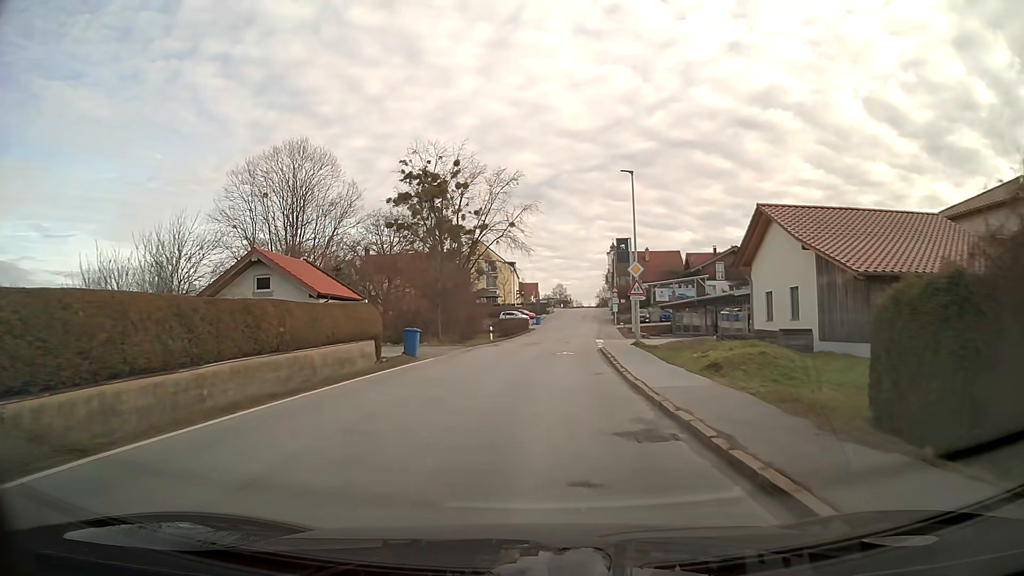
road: secondary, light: Day
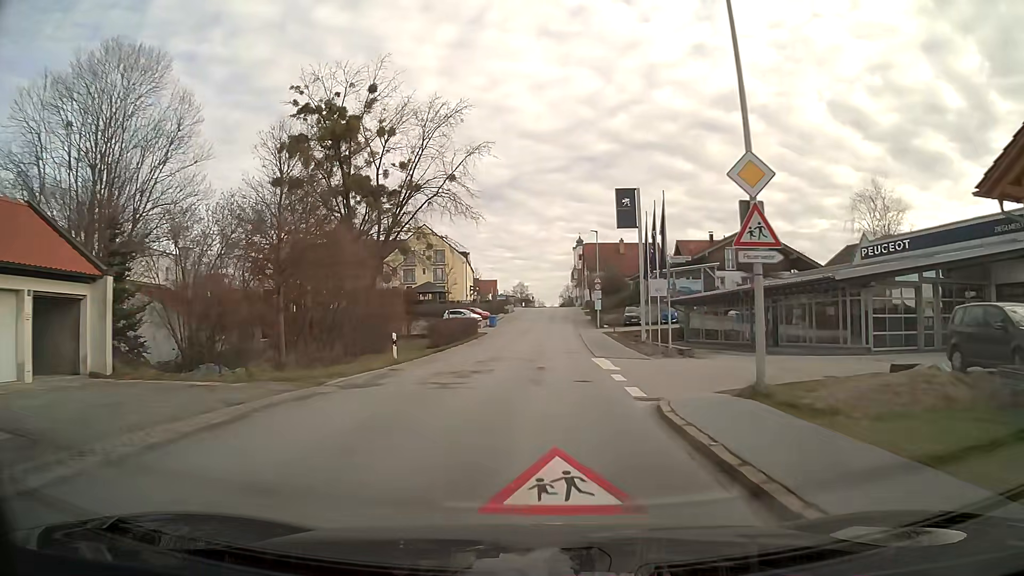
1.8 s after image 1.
(+0.6, +21.3) m; +3°
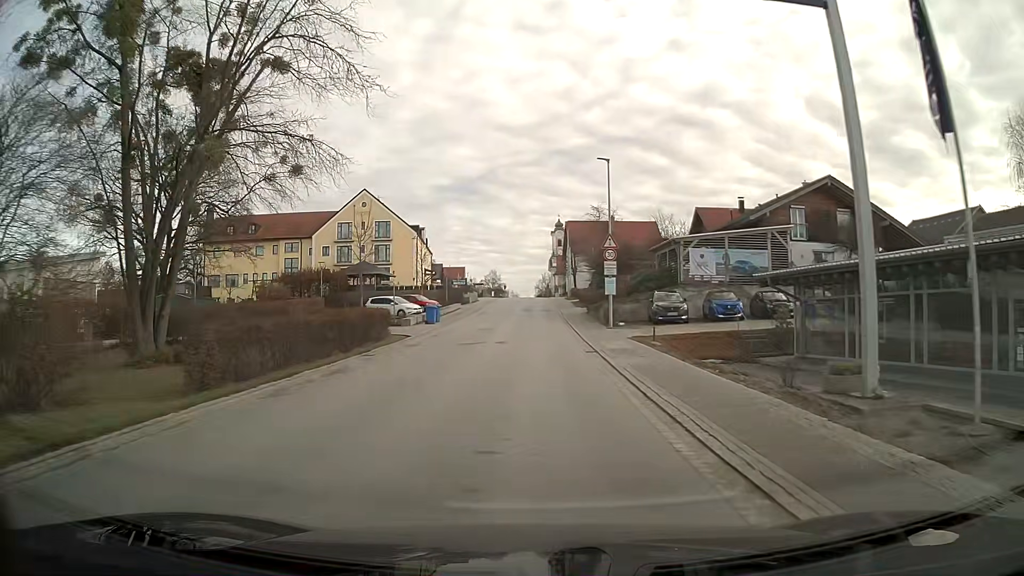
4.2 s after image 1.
(+0.4, +24.4) m; +2°
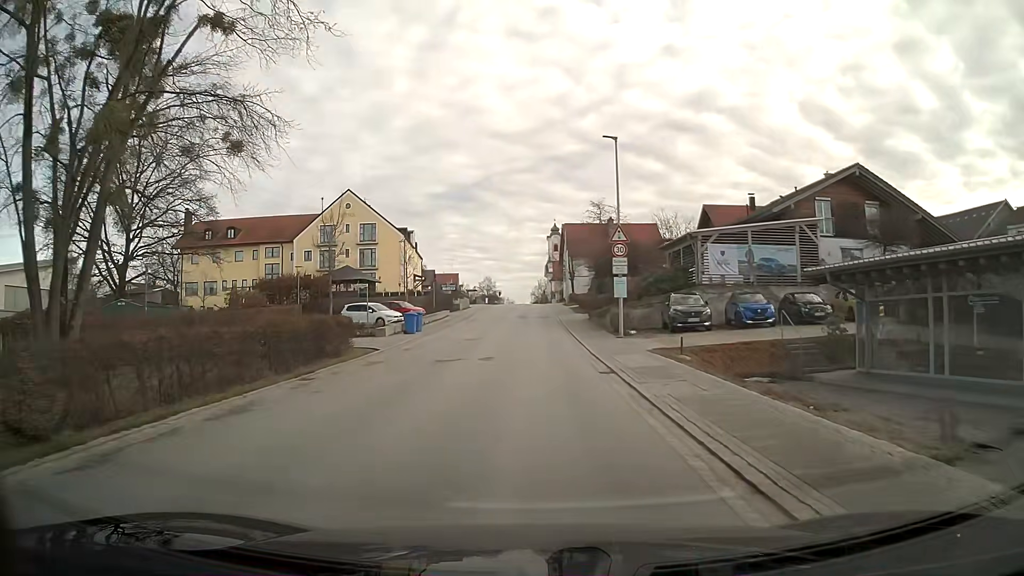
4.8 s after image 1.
(0.0, +5.2) m; 0°
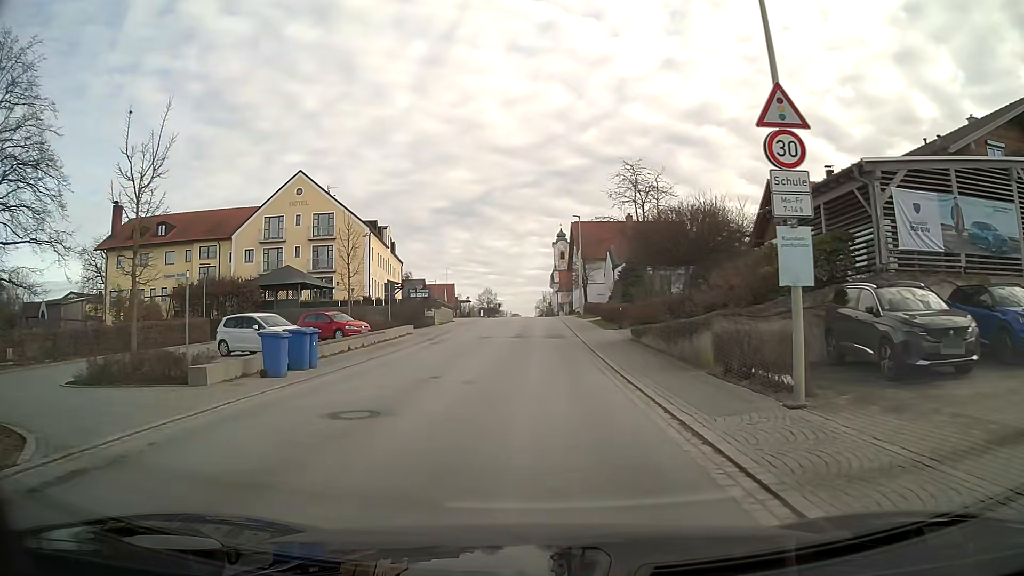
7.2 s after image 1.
(-0.1, +18.2) m; -1°
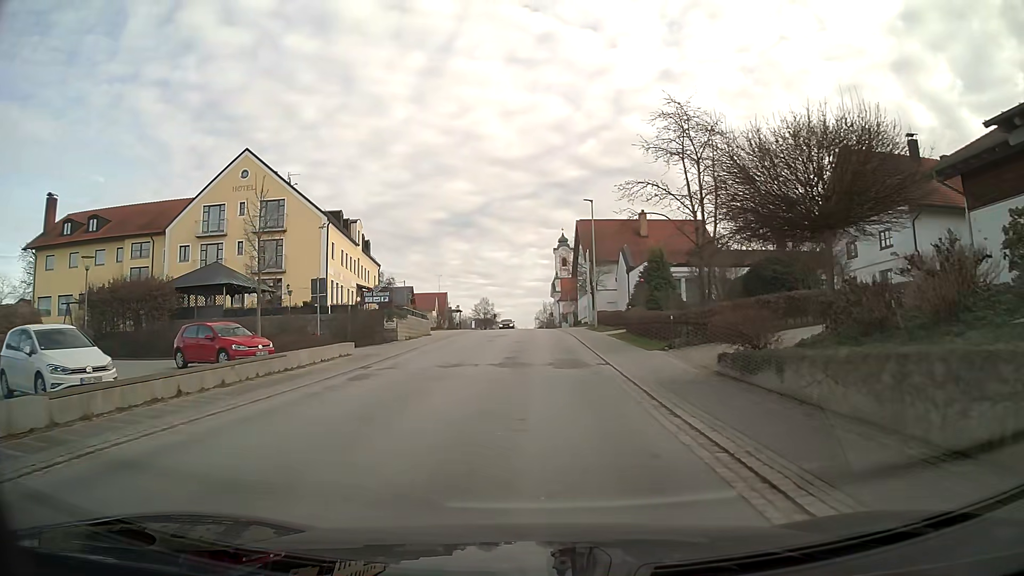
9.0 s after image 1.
(0.0, +12.6) m; 0°
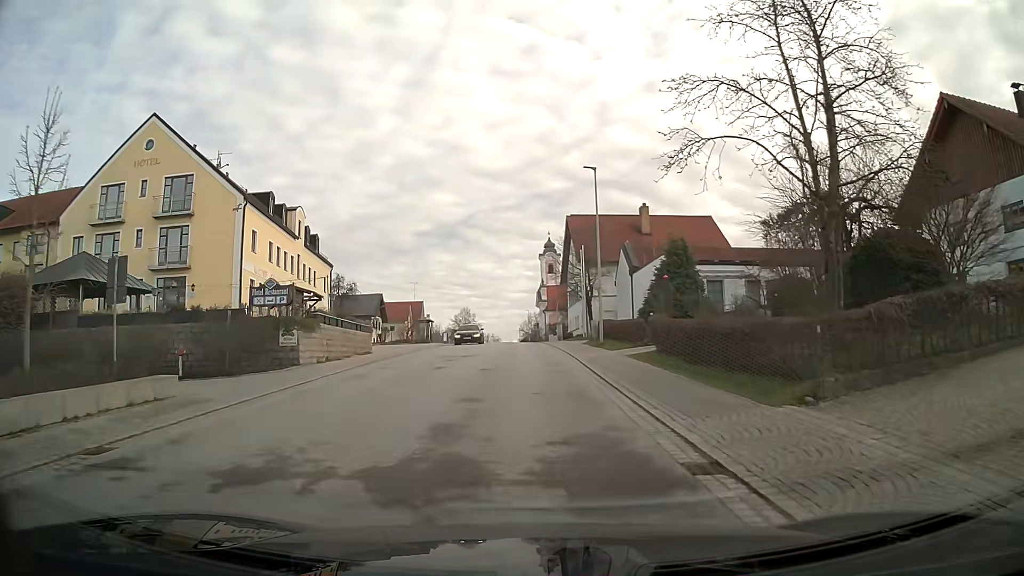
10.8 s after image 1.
(+0.1, +12.3) m; +1°
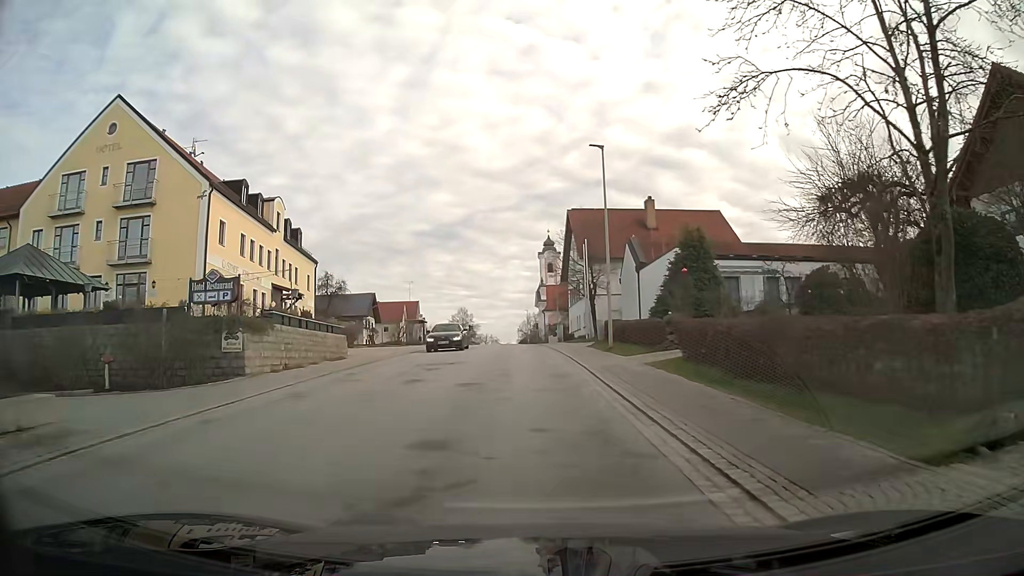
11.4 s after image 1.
(0.0, +4.2) m; 0°
(0, +10) (0, +20) (-1, +30) (-1, +40) (-1, +50) (-2, +60) (-2, +70) (-2, +80) (-2, +90) (-3, +100) m
